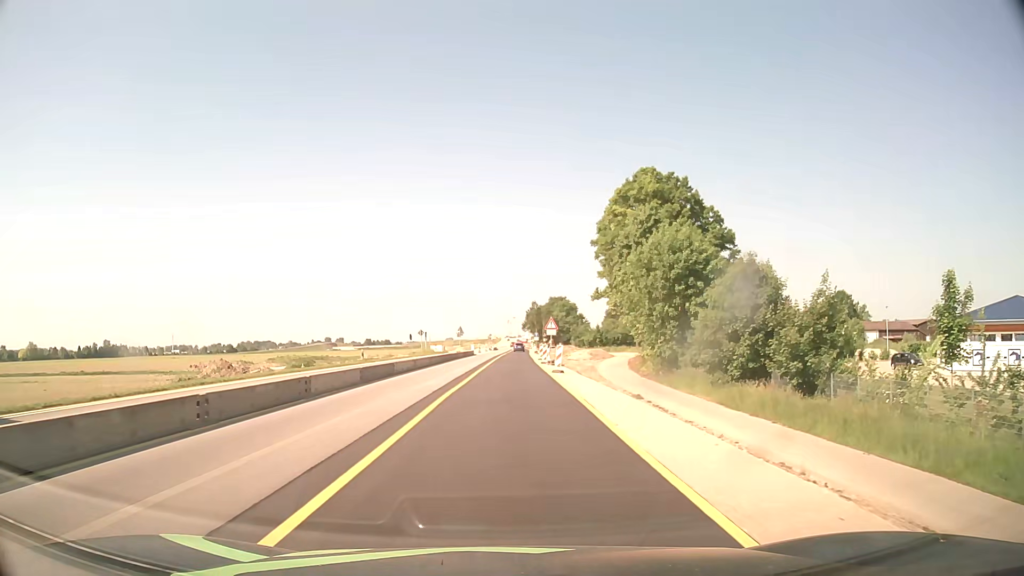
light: Day
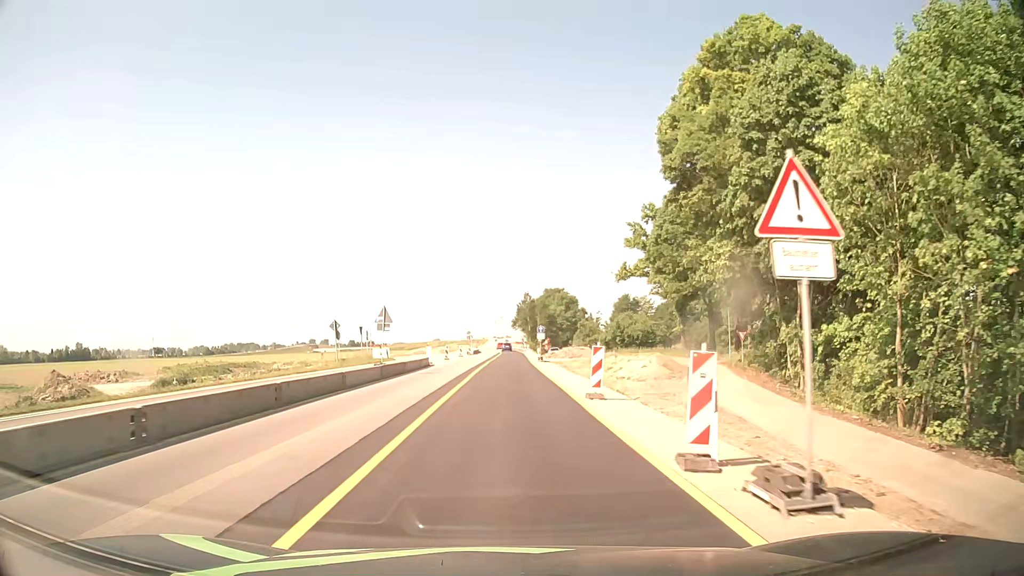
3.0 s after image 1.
(+0.2, +38.1) m; +1°
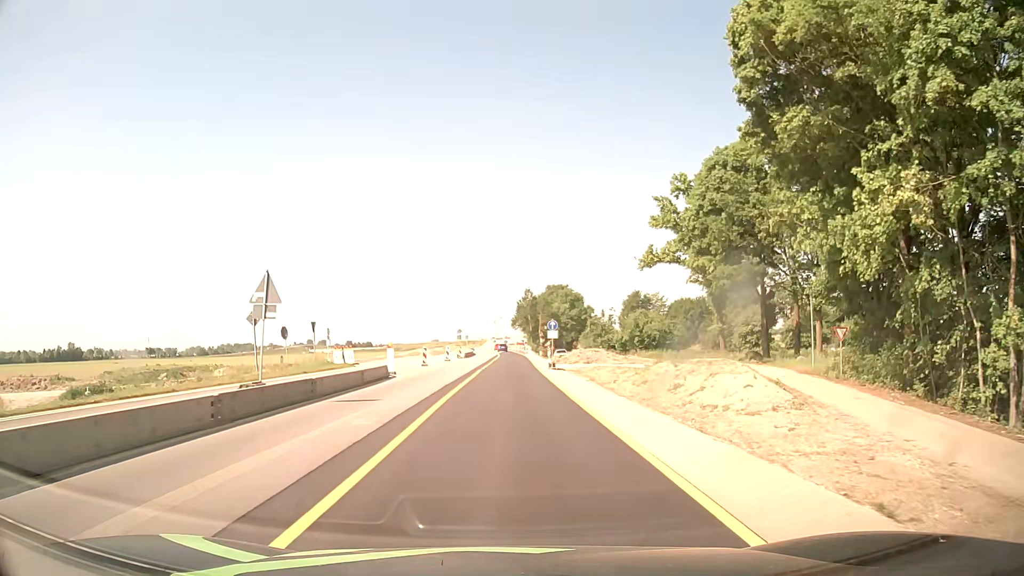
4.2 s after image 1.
(0.0, +15.2) m; 0°
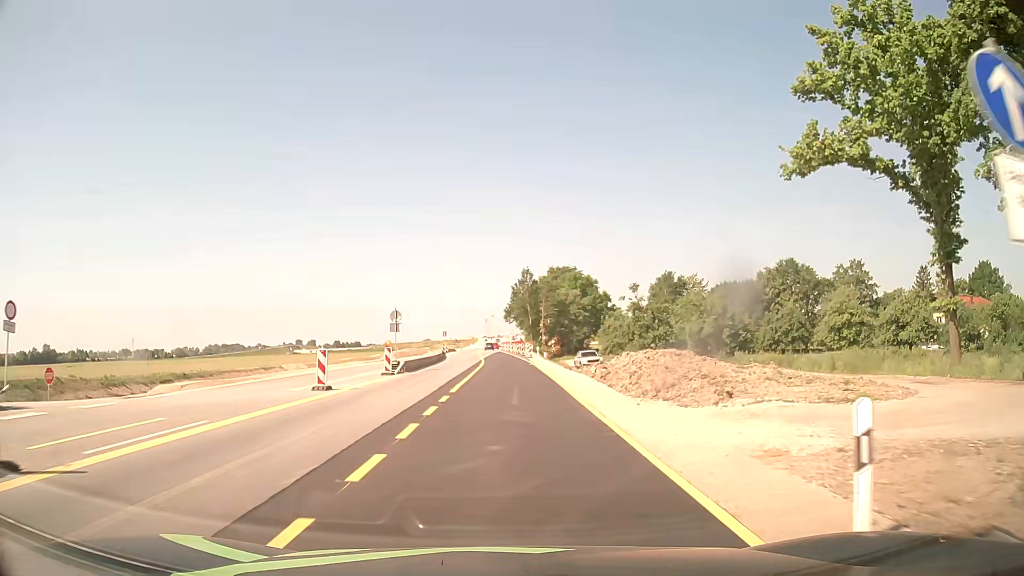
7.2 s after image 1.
(+0.2, +38.2) m; +1°
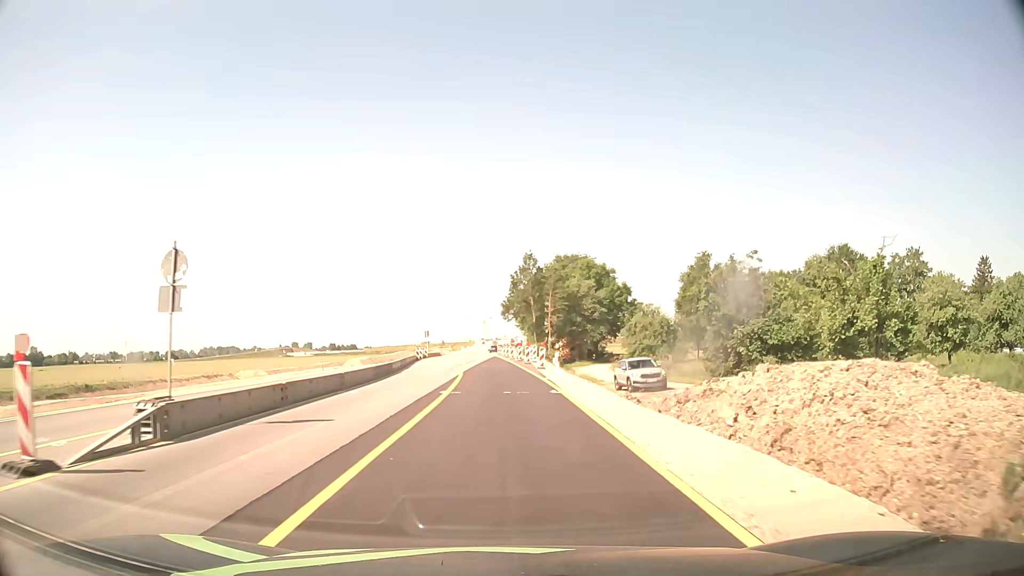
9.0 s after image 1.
(+0.1, +23.0) m; 0°
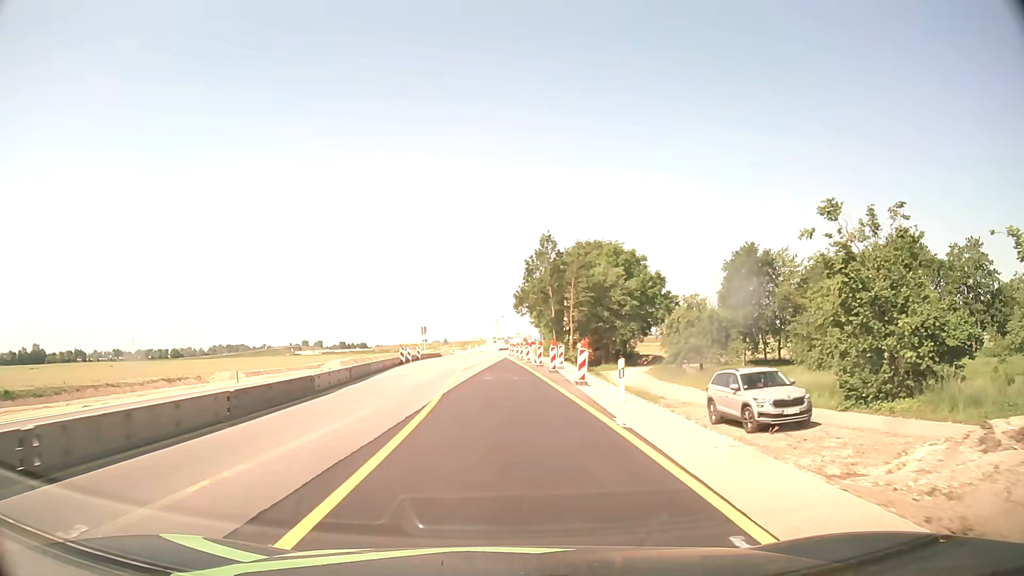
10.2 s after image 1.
(0.0, +15.3) m; -1°
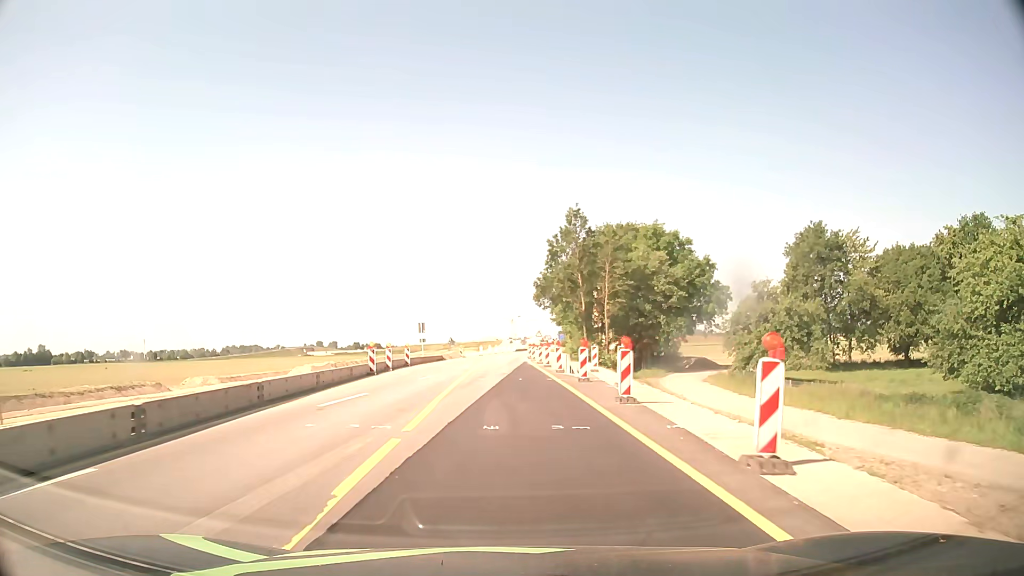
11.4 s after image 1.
(-0.2, +15.3) m; -1°
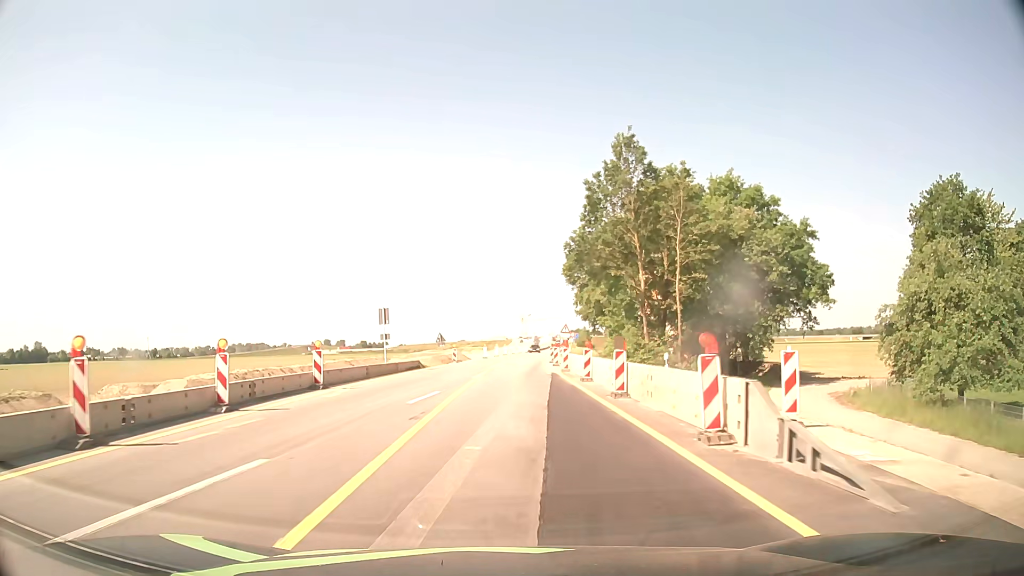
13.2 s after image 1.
(-0.2, +22.8) m; -1°
(0, +10) (0, +20) (0, +30) (0, +40) (+1, +50) (+2, +60) (+2, +70) (+3, +80) (+5, +90) (+6, +100) m
